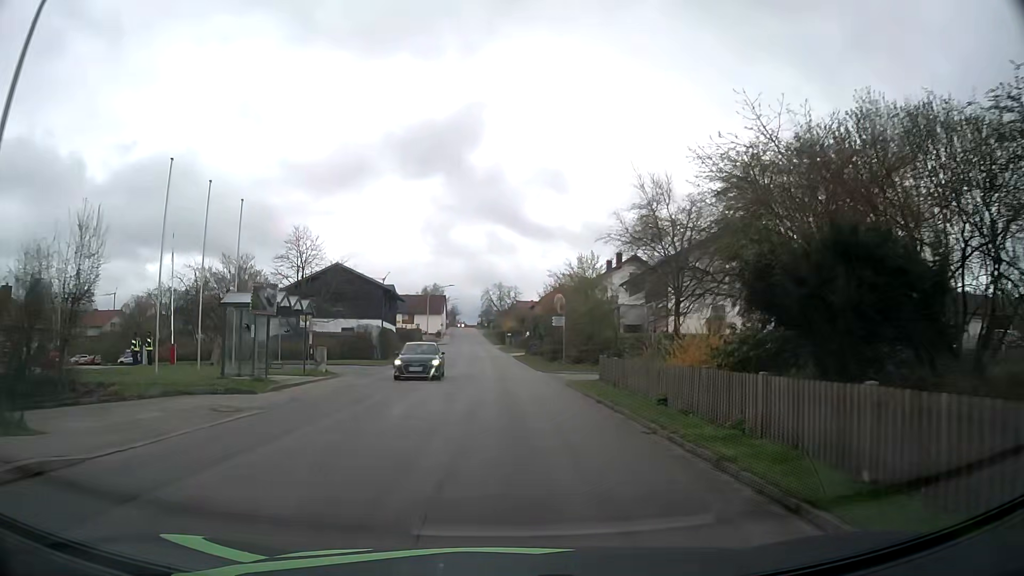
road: tertiary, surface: asphalt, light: Day
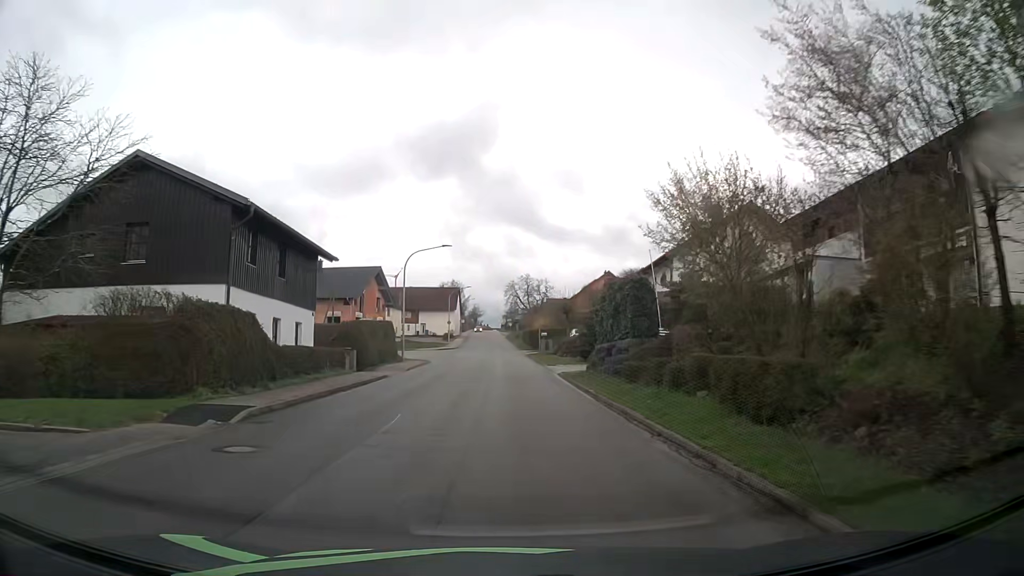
(-0.5, +32.1) m; -2°
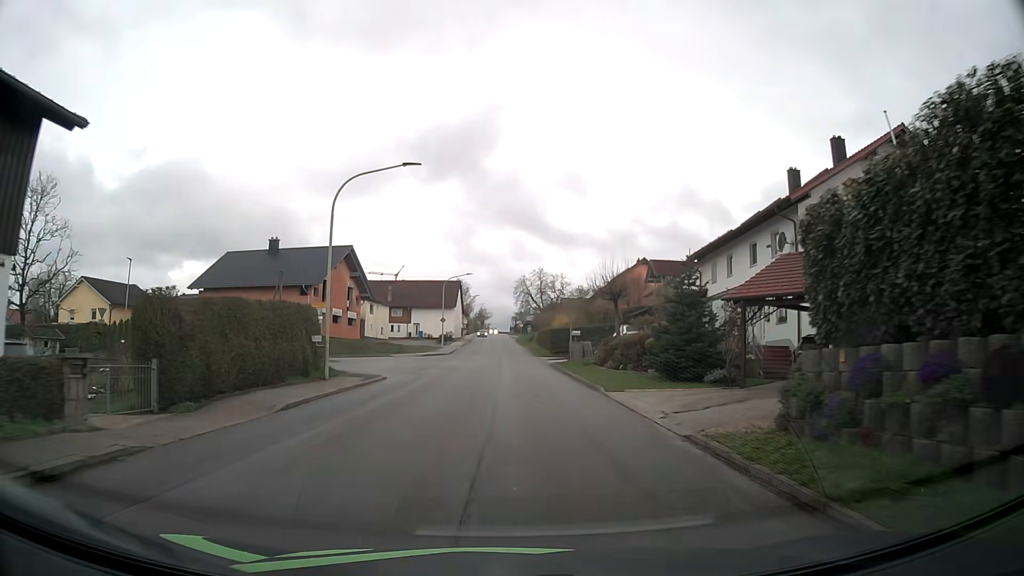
(-0.1, +20.0) m; -1°
(0, +10) (0, +20) (0, +30) (0, +40) (0, +50) (0, +60) (0, +70) (0, +80) (0, +90) (0, +100) m
